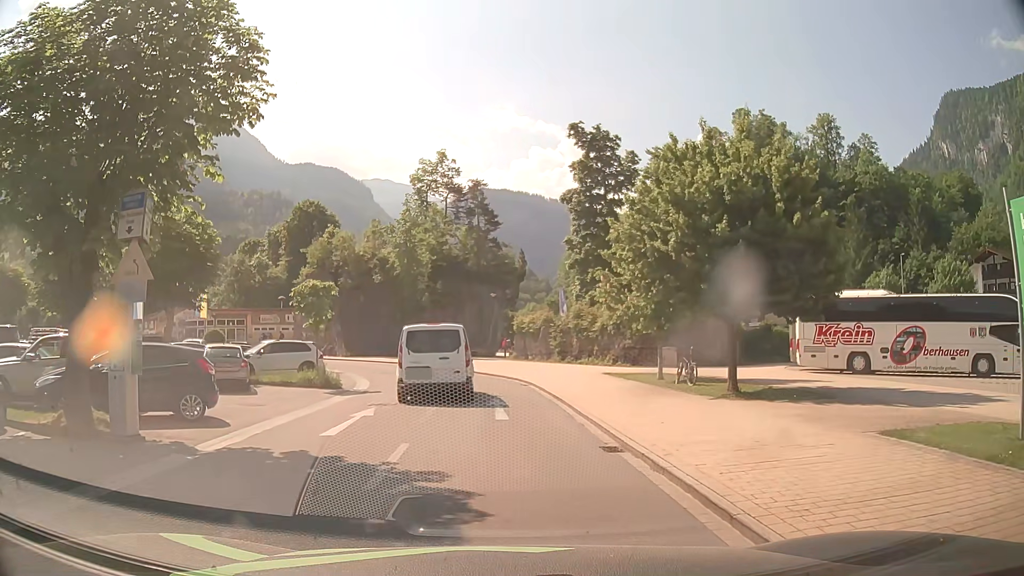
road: service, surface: asphalt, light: Day
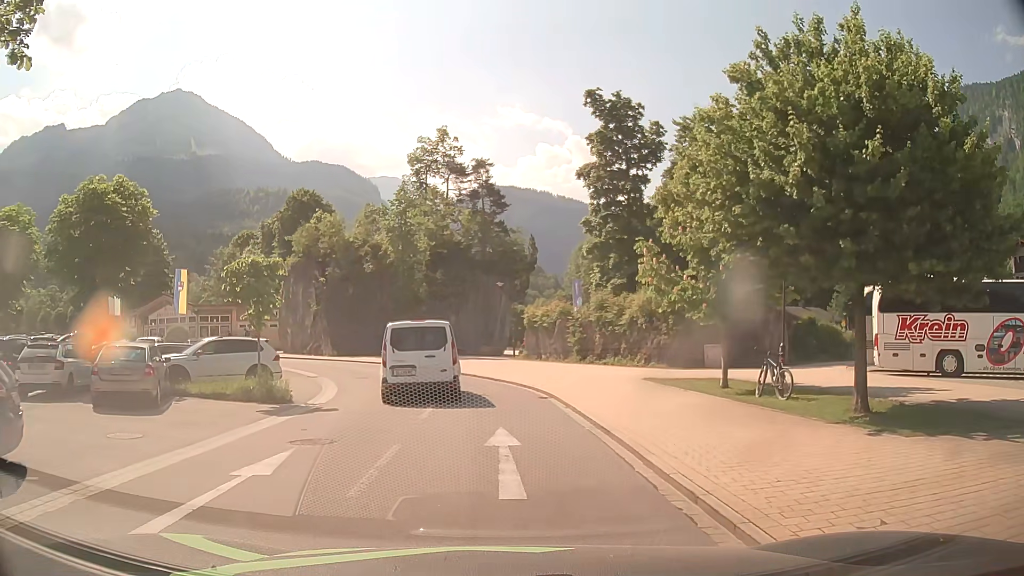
(0.0, +6.5) m; -1°
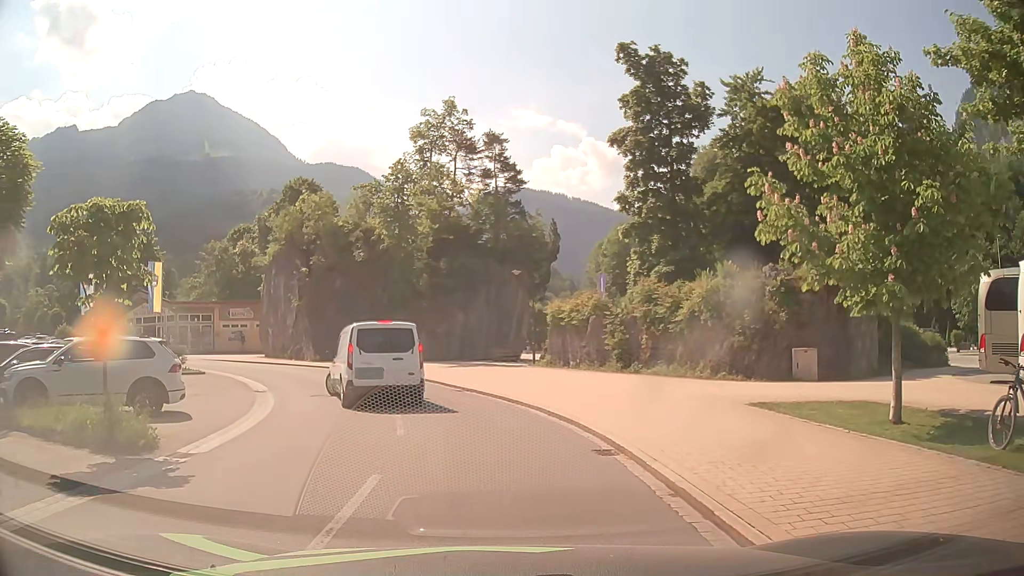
(0.0, +7.9) m; 0°
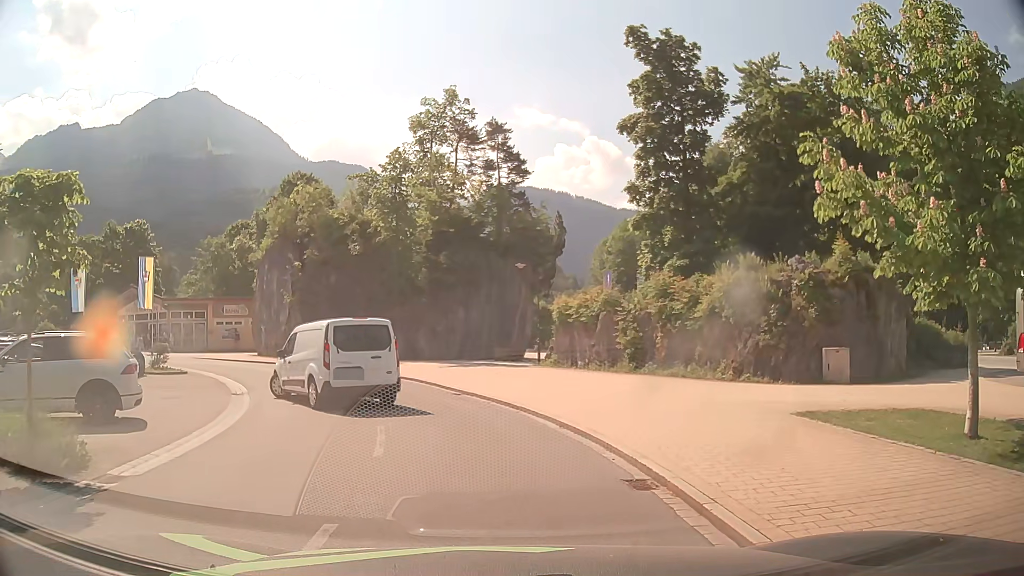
(0.0, +2.0) m; -2°
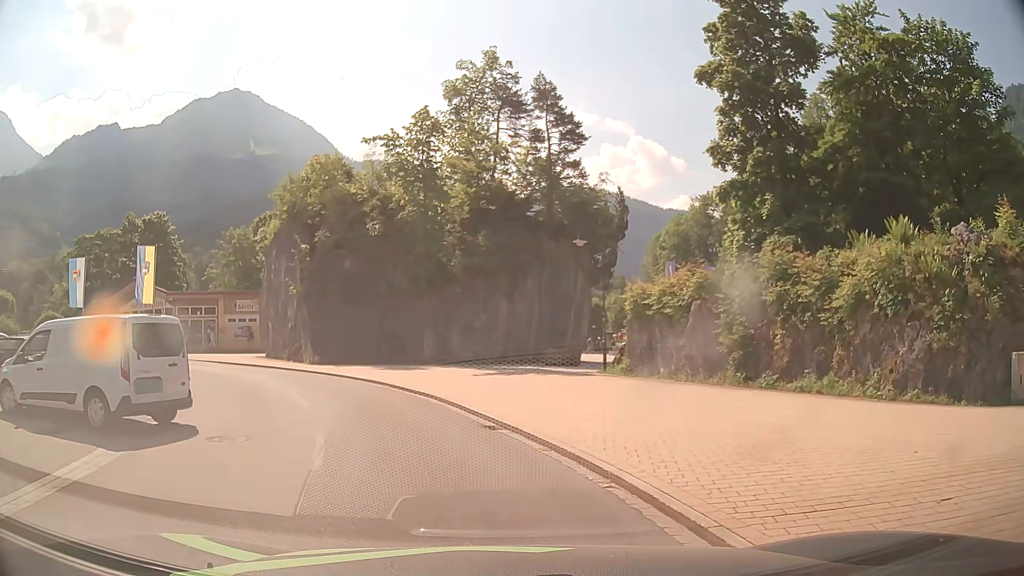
(-0.1, +6.9) m; -4°
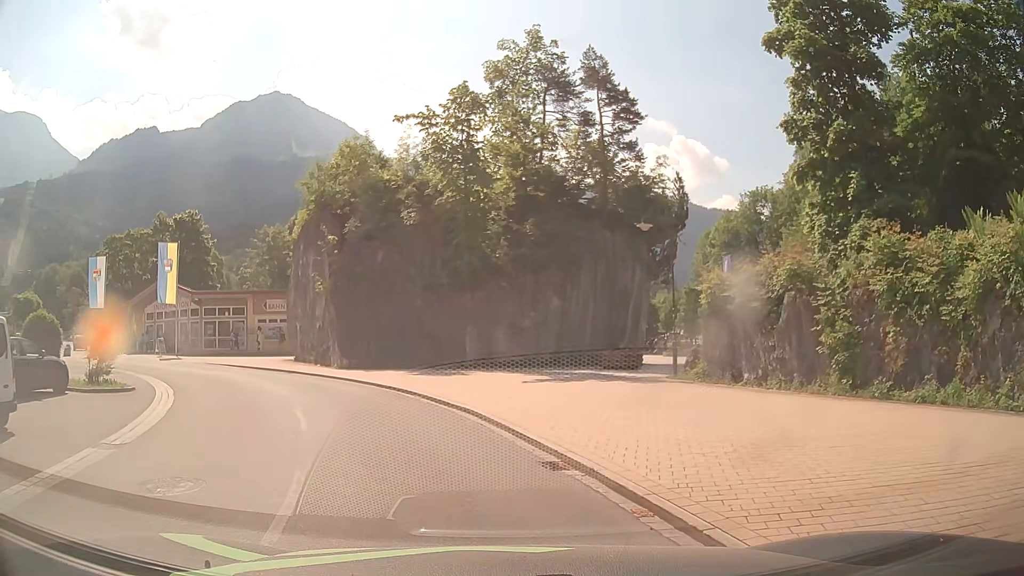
(-0.1, +3.3) m; -3°
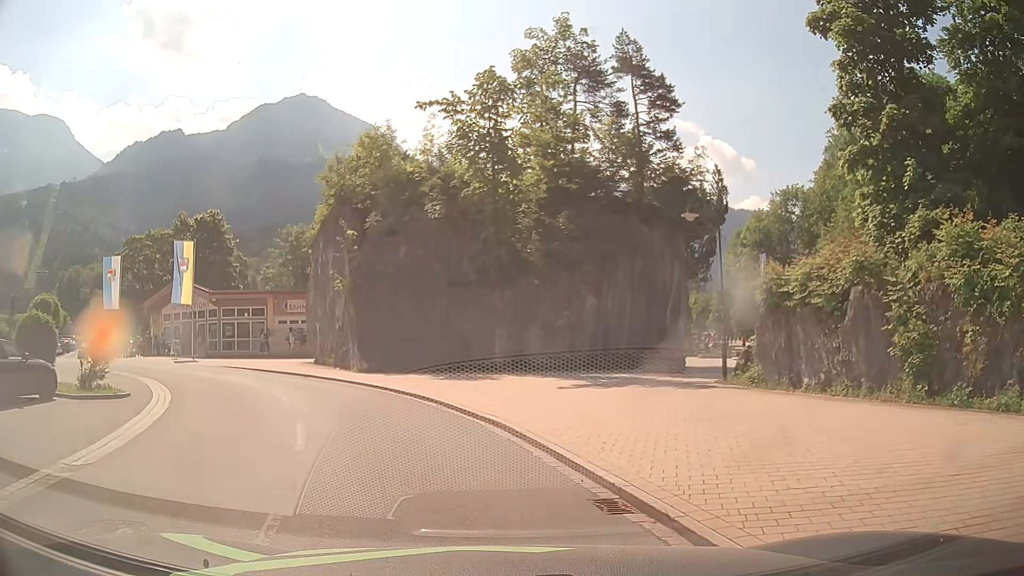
(-0.1, +1.8) m; -3°
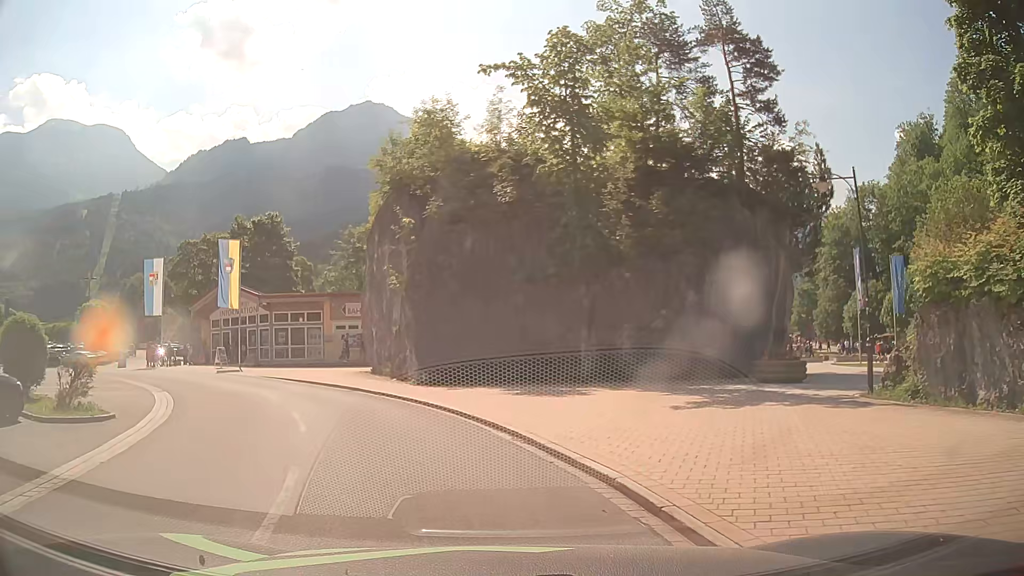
(-0.2, +4.1) m; -6°
